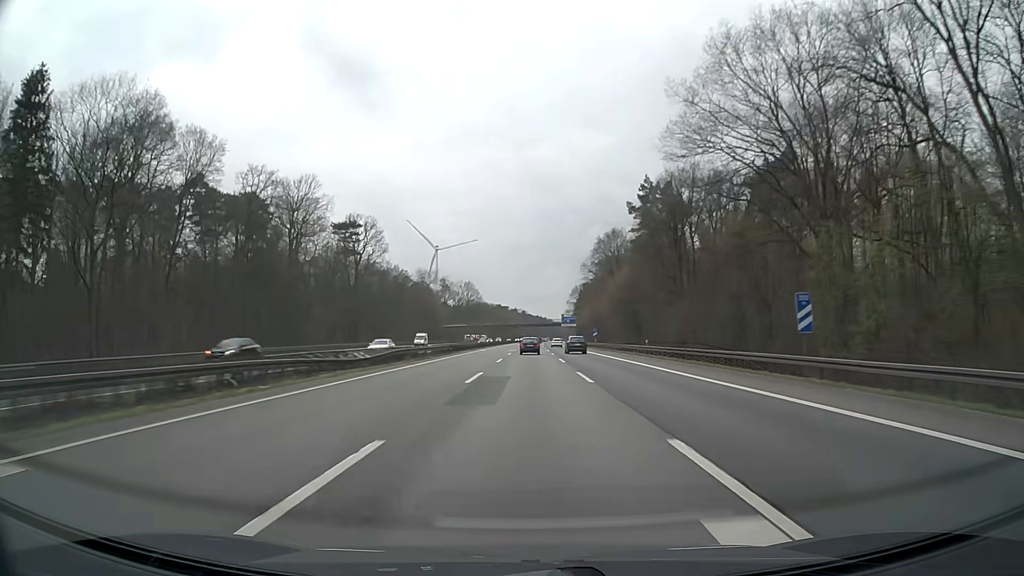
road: motorway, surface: asphalt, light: Day
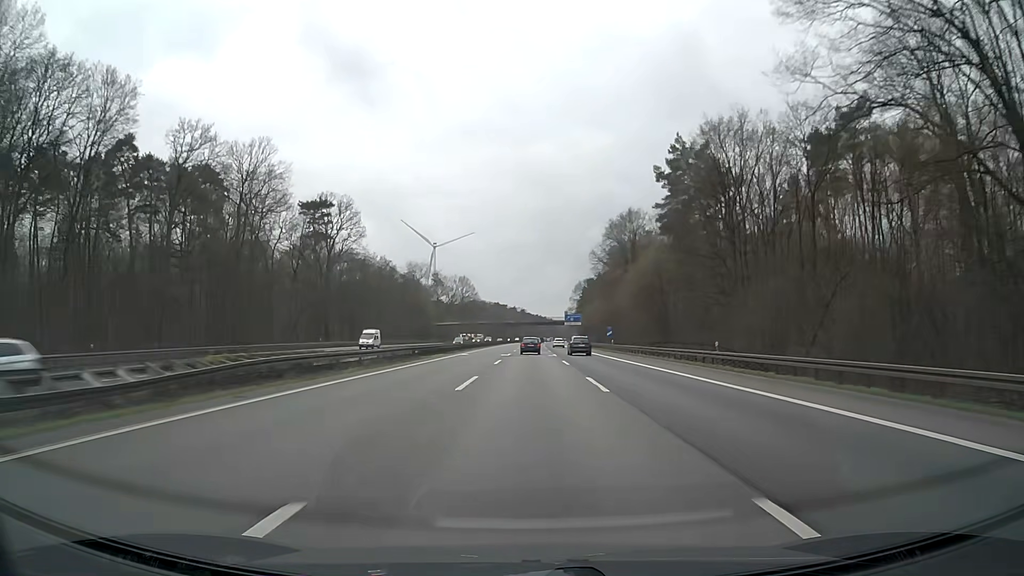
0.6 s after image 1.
(0.0, +21.3) m; 0°
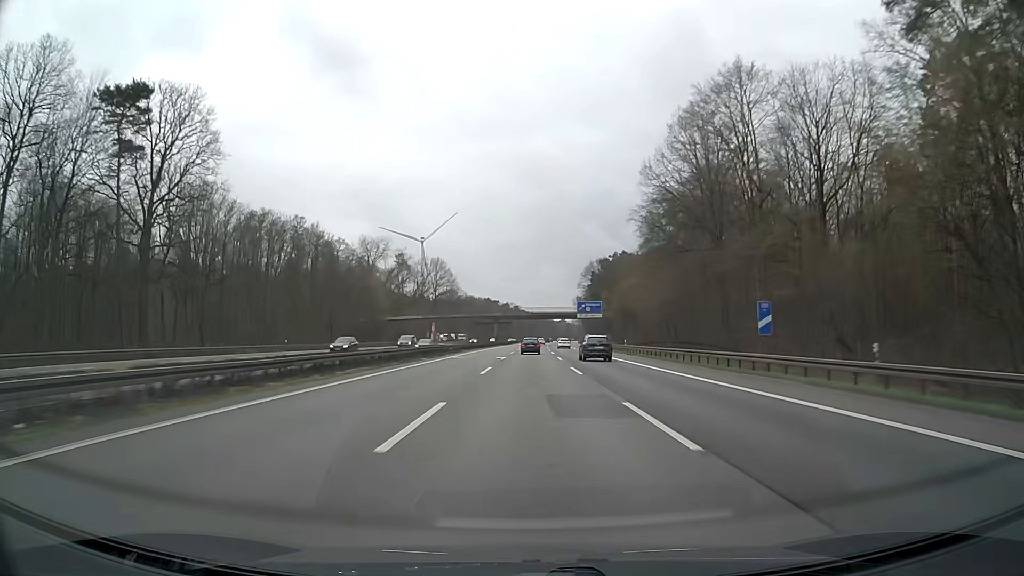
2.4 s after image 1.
(+0.2, +63.3) m; +1°
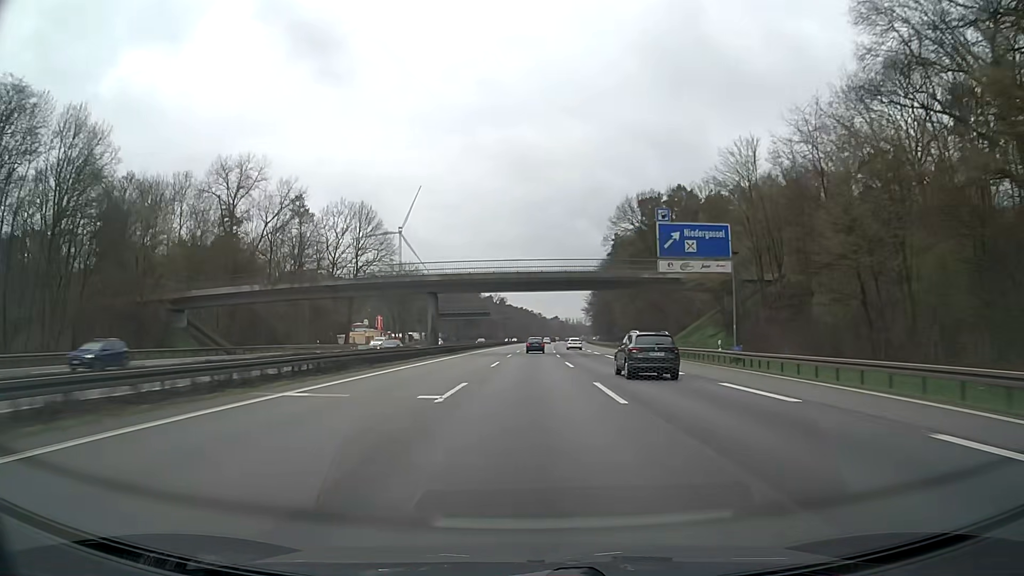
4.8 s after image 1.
(+0.4, +83.9) m; +1°
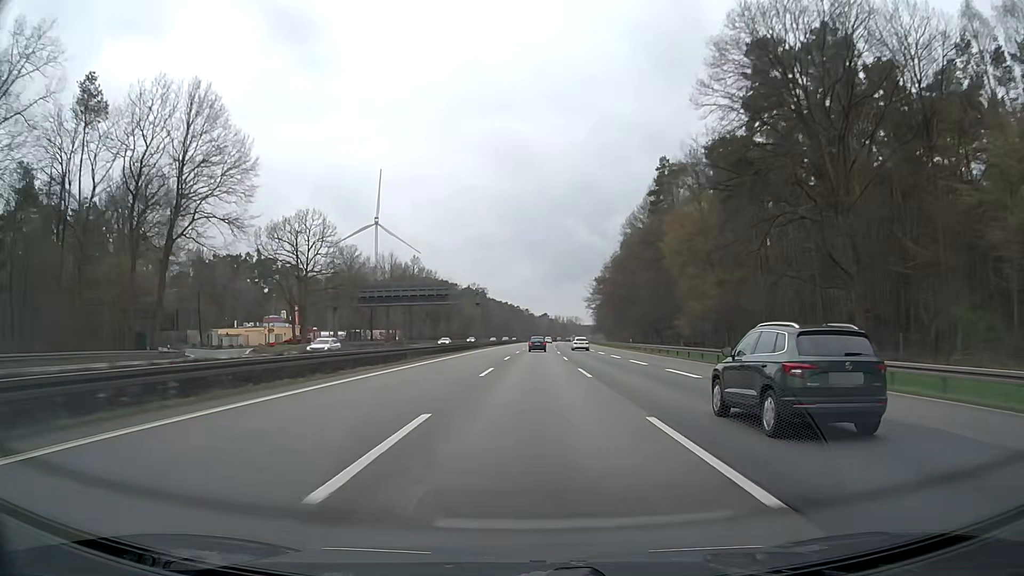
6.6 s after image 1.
(+0.5, +62.6) m; +1°
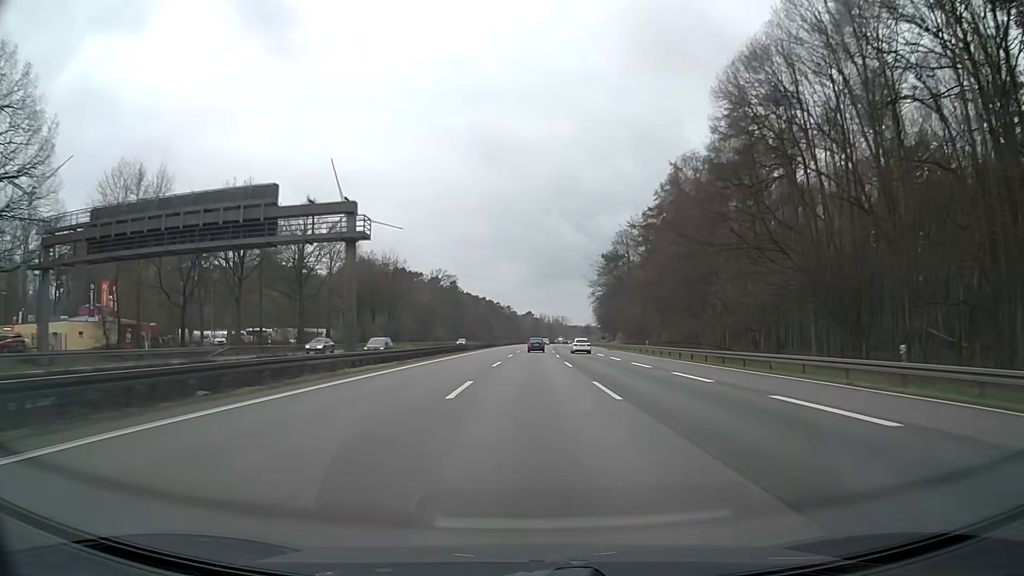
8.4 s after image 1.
(+1.3, +62.4) m; +2°
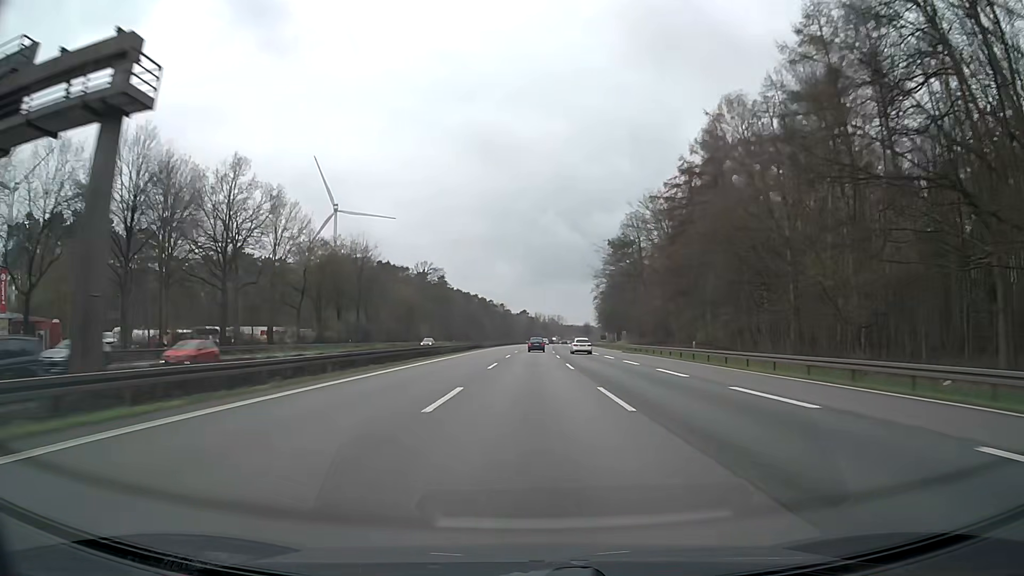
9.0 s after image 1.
(0.0, +20.8) m; 0°
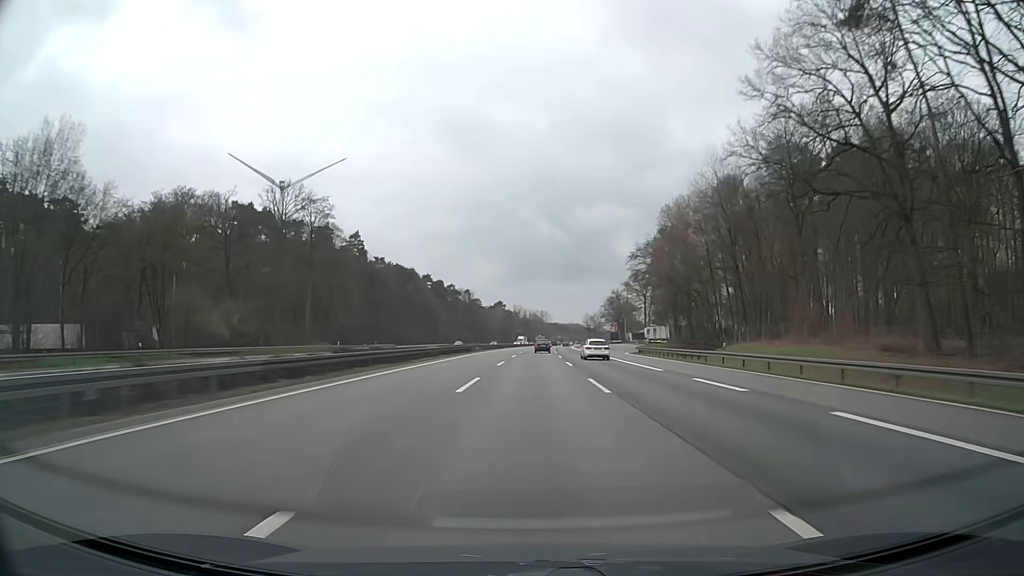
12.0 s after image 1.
(+1.7, +103.6) m; +2°
(0, +10) (0, +20) (0, +30) (0, +40) (0, +50) (+1, +60) (+1, +70) (+1, +80) (+1, +90) (+2, +100) m
